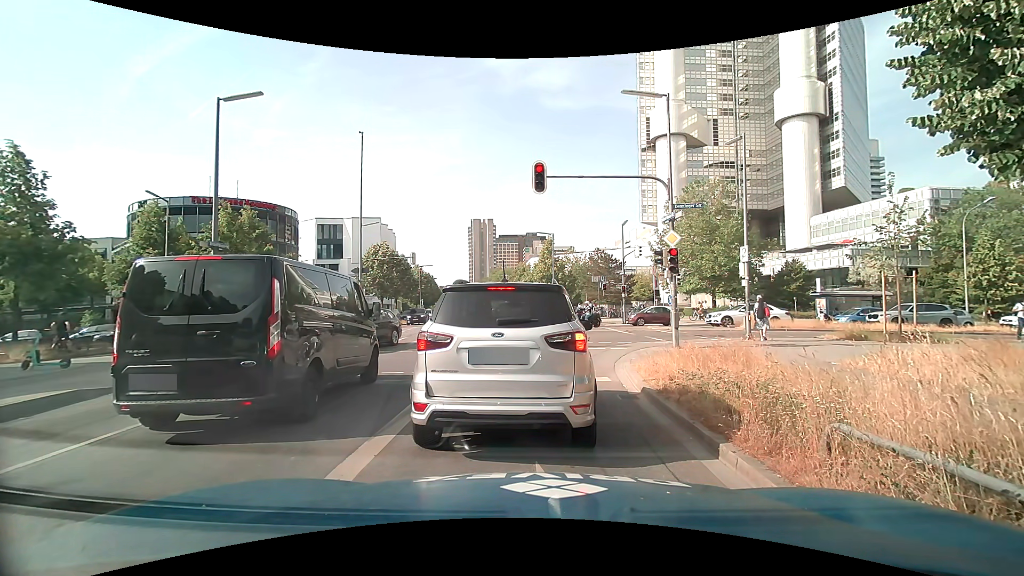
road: secondary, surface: asphalt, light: Day
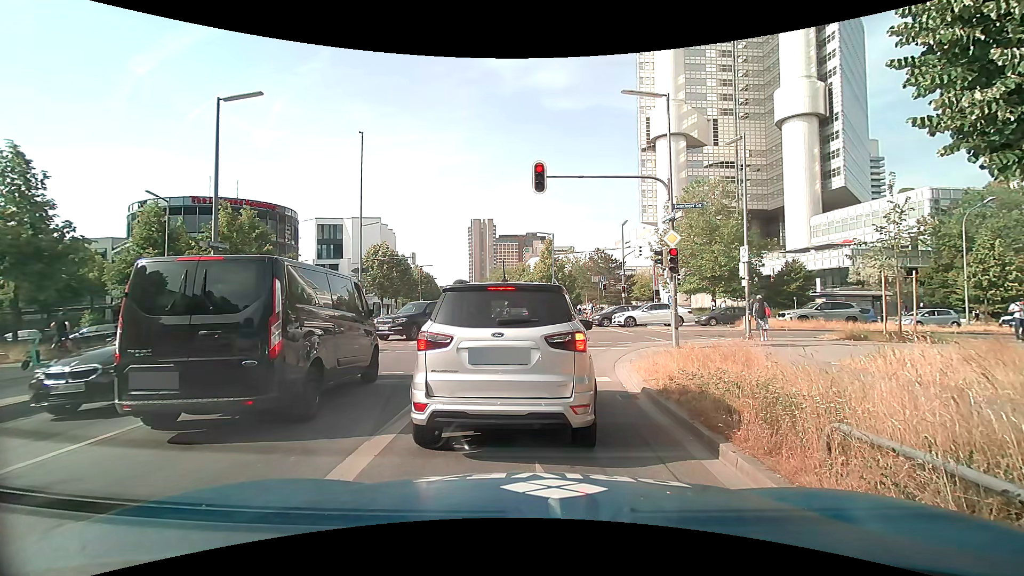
(0.0, 0.0) m; 0°
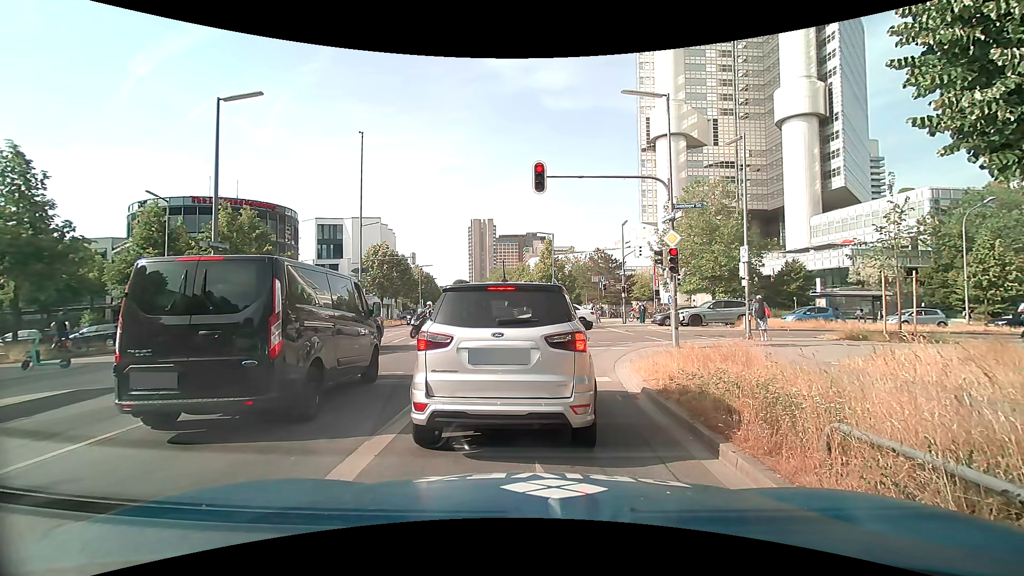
(0.0, 0.0) m; 0°
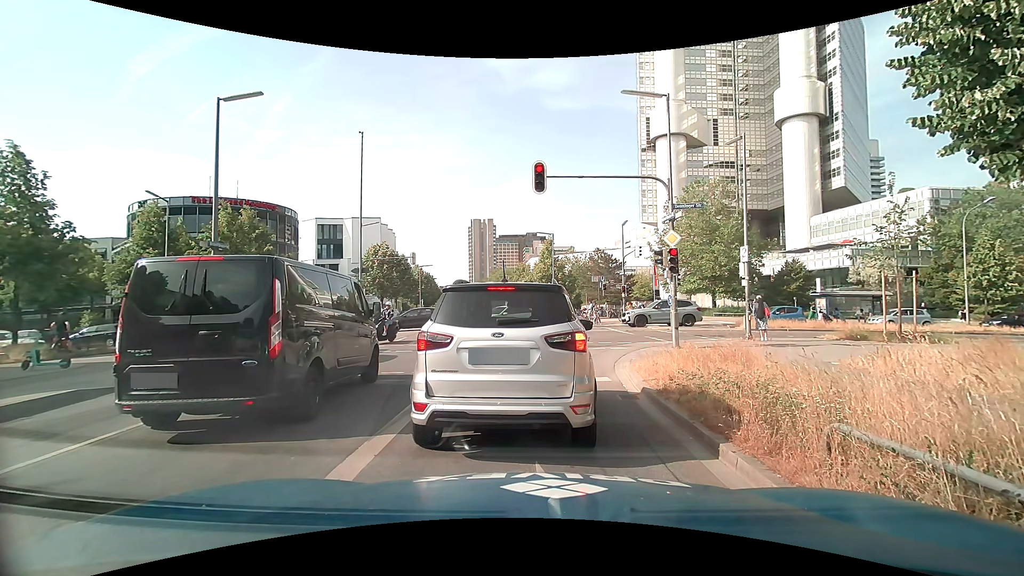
(0.0, 0.0) m; 0°
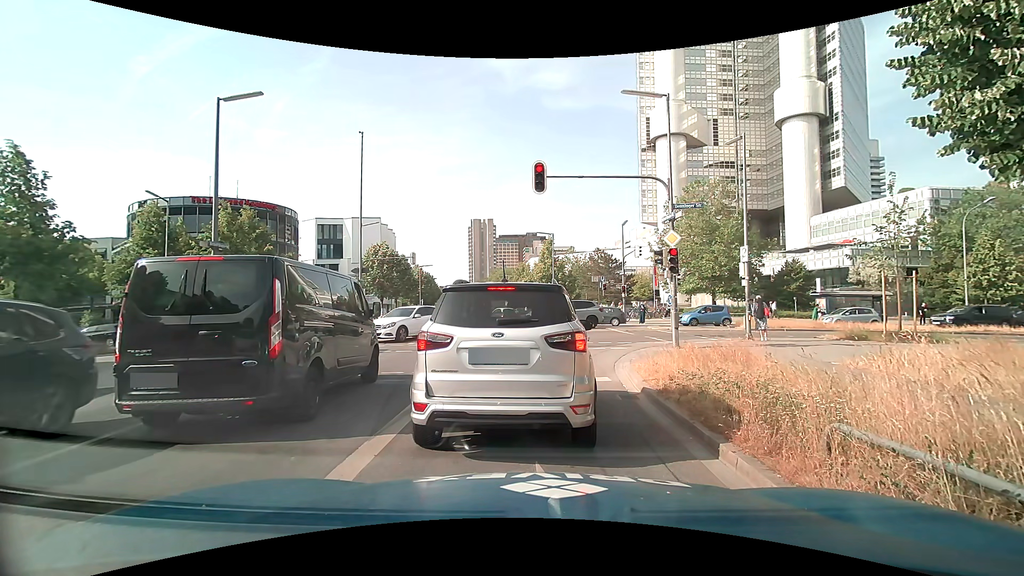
(0.0, 0.0) m; 0°
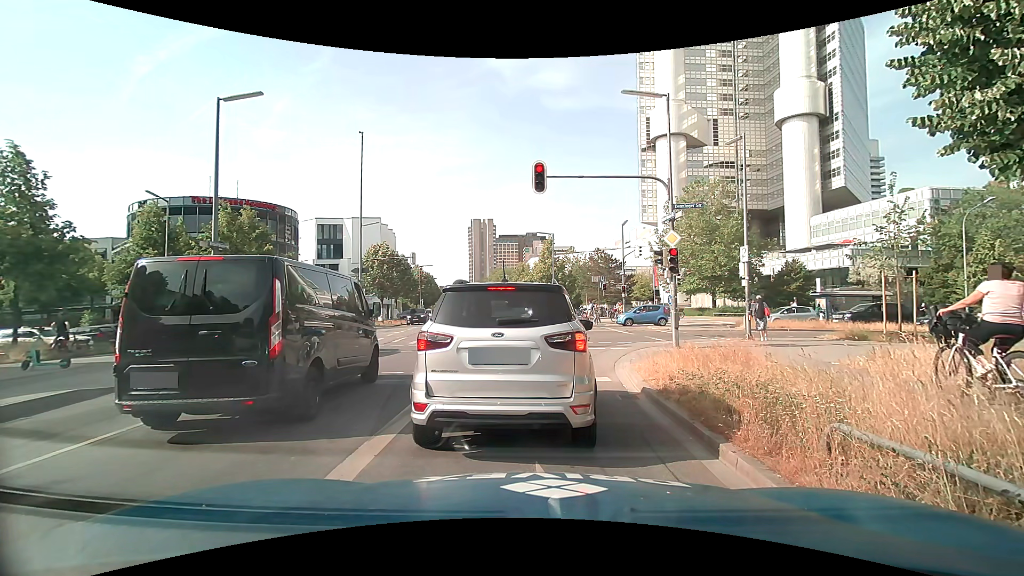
(0.0, 0.0) m; 0°
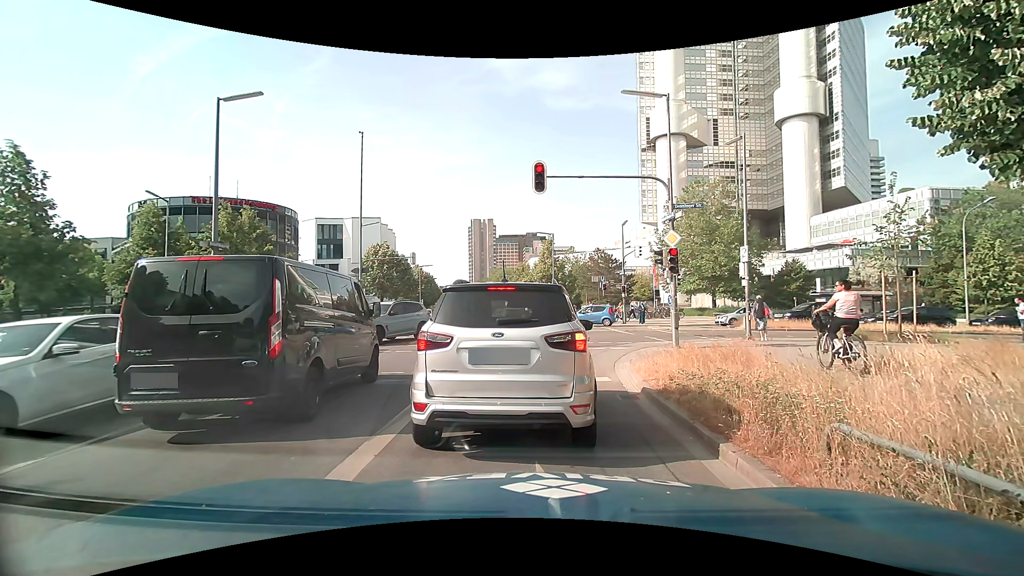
(0.0, 0.0) m; 0°
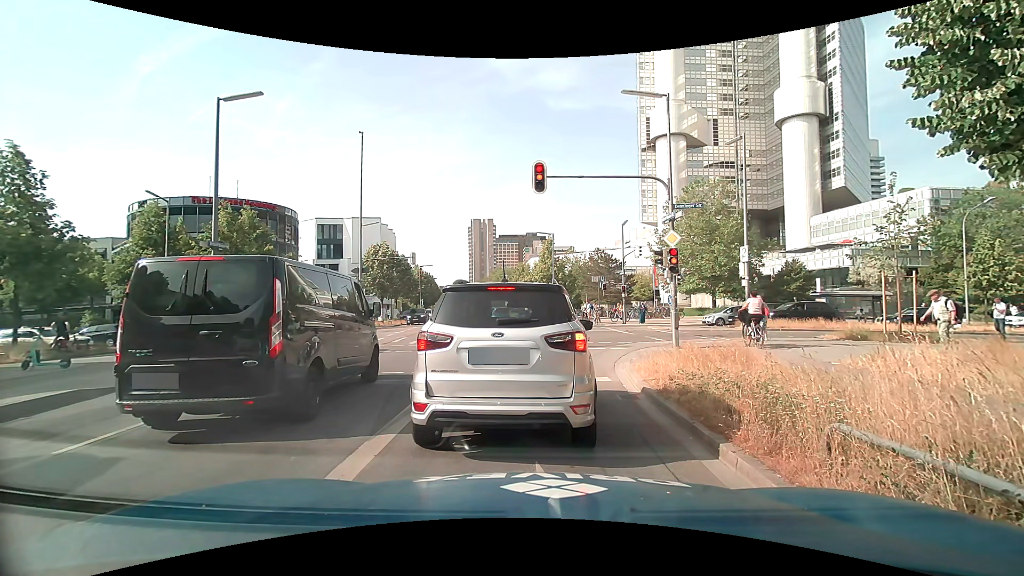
(0.0, 0.0) m; 0°
